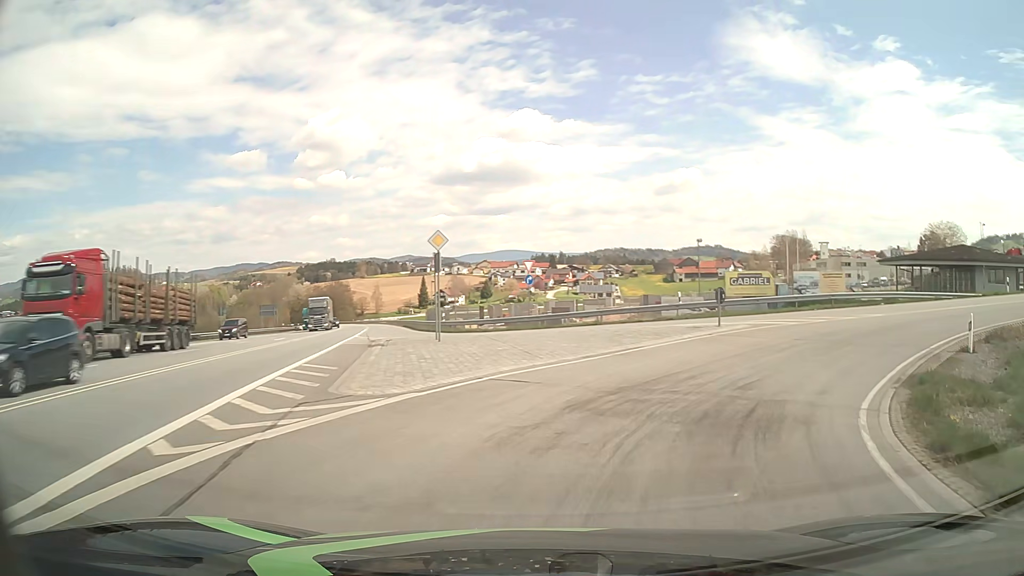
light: Day
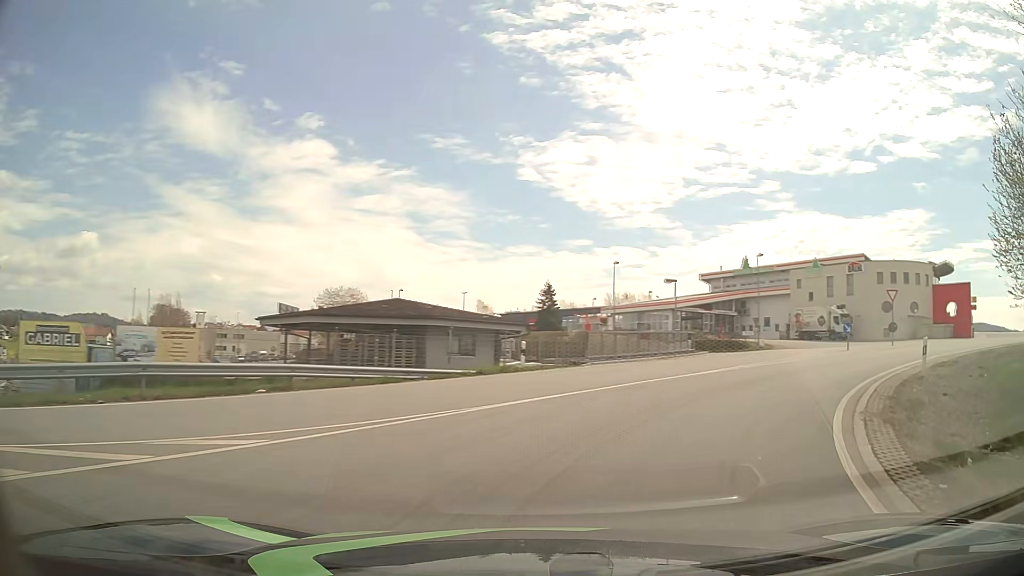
(+8.9, +18.1) m; +53°
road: primary_link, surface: asphalt
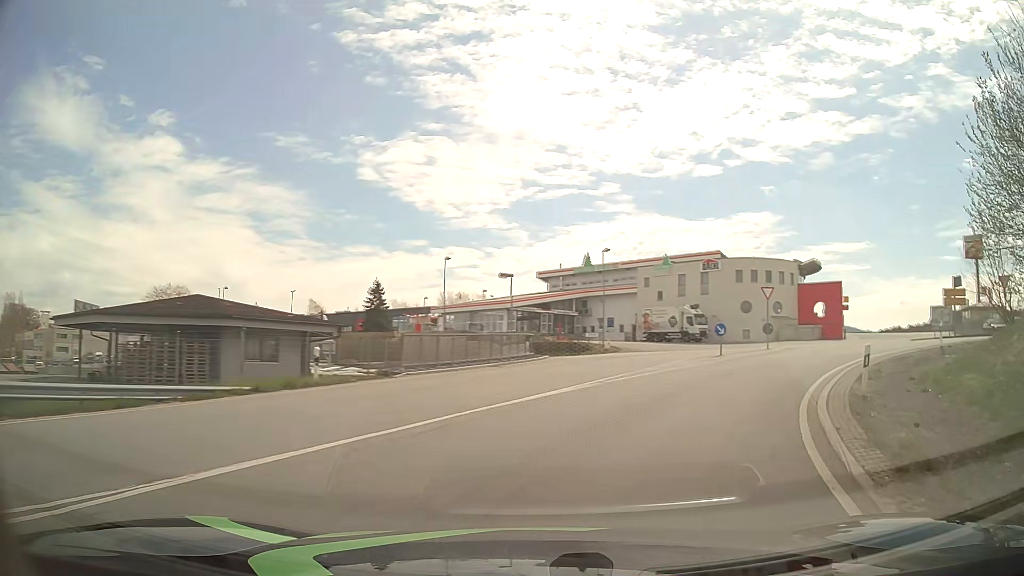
(+0.6, +5.3) m; +14°
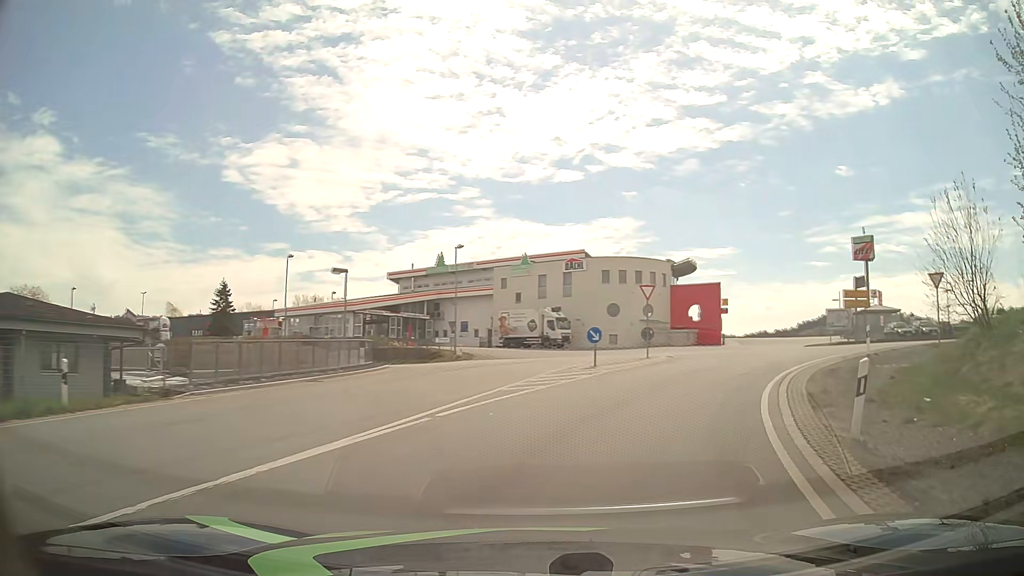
(+0.6, +5.4) m; +12°
(+1, +10) (+5, +19) (+12, +27) (+20, +31) (+30, +32) (+40, +31) (+50, +31) (+60, +31) (+70, +31) (+80, +33) m
